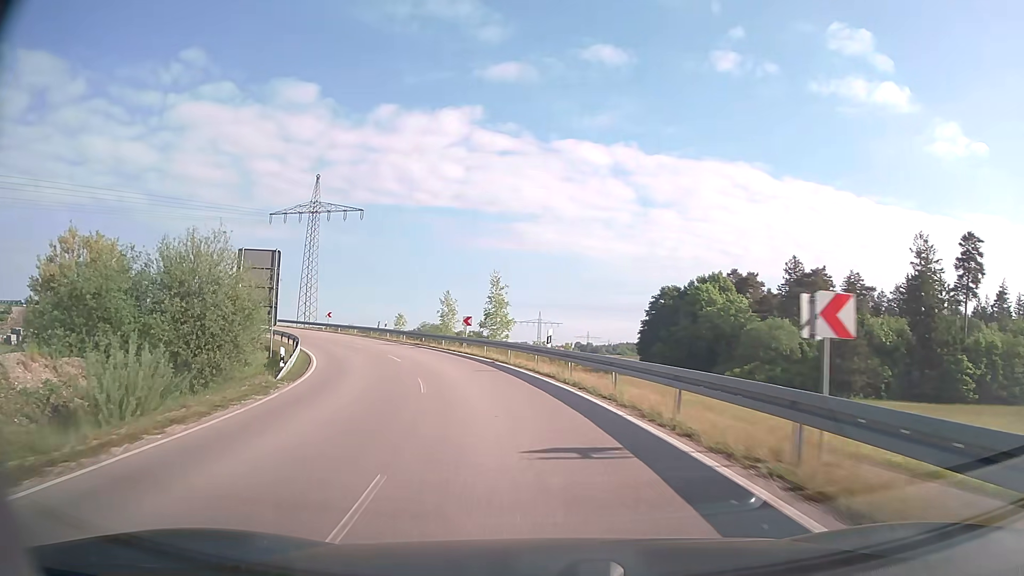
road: unclassified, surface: asphalt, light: Day
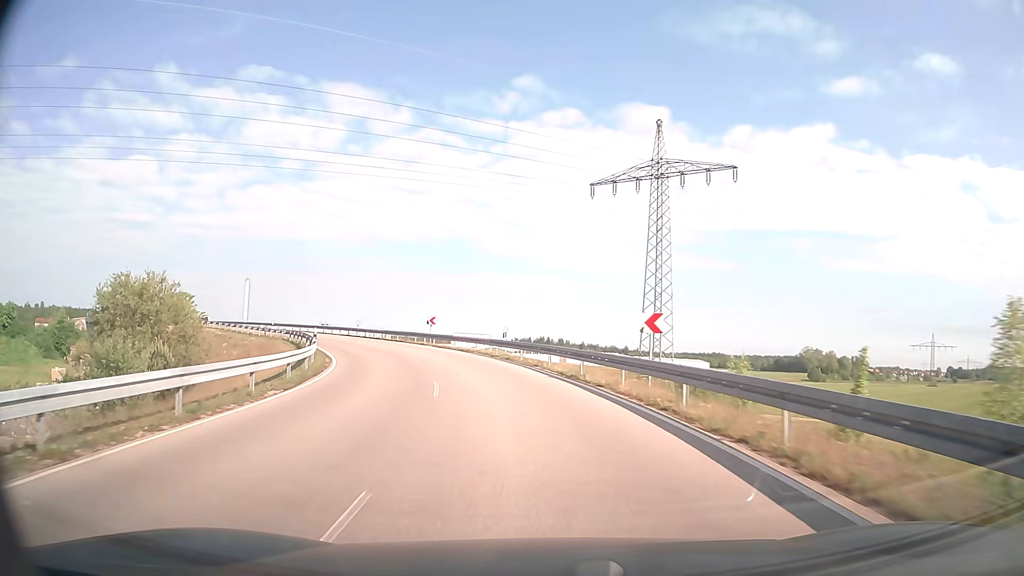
(-13.6, +47.0) m; -32°
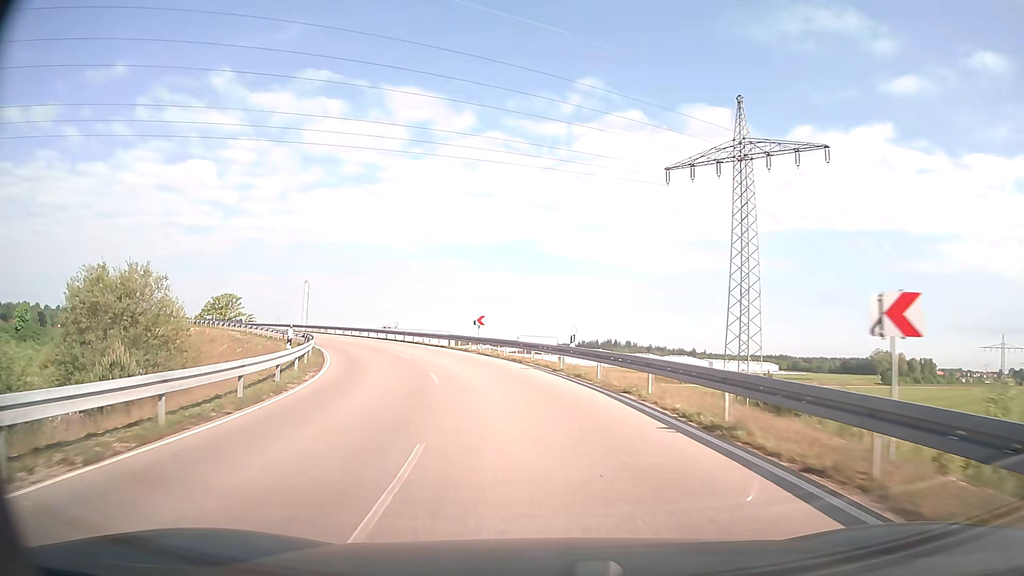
(-0.5, +9.7) m; -5°
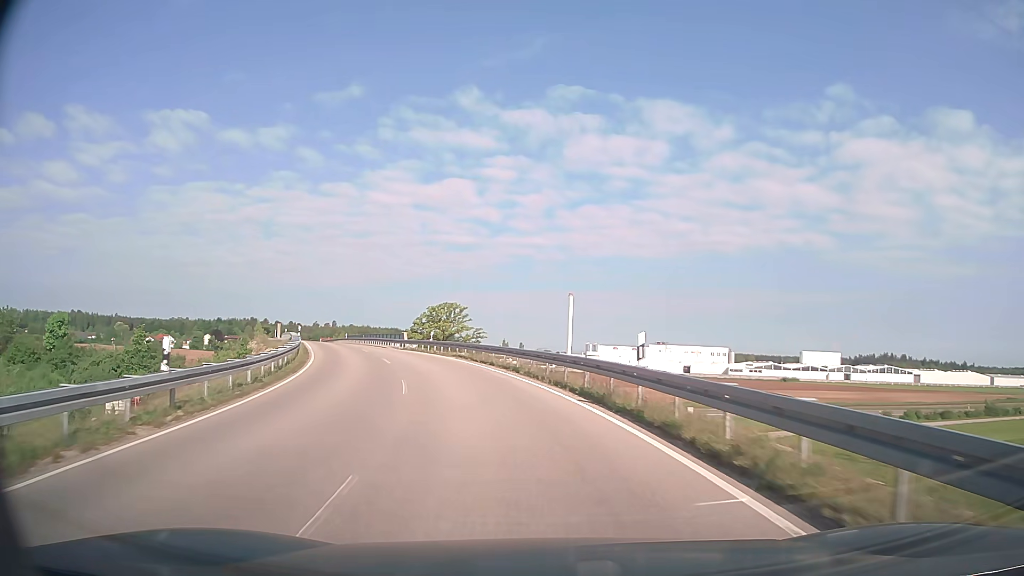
(-7.3, +37.3) m; -23°
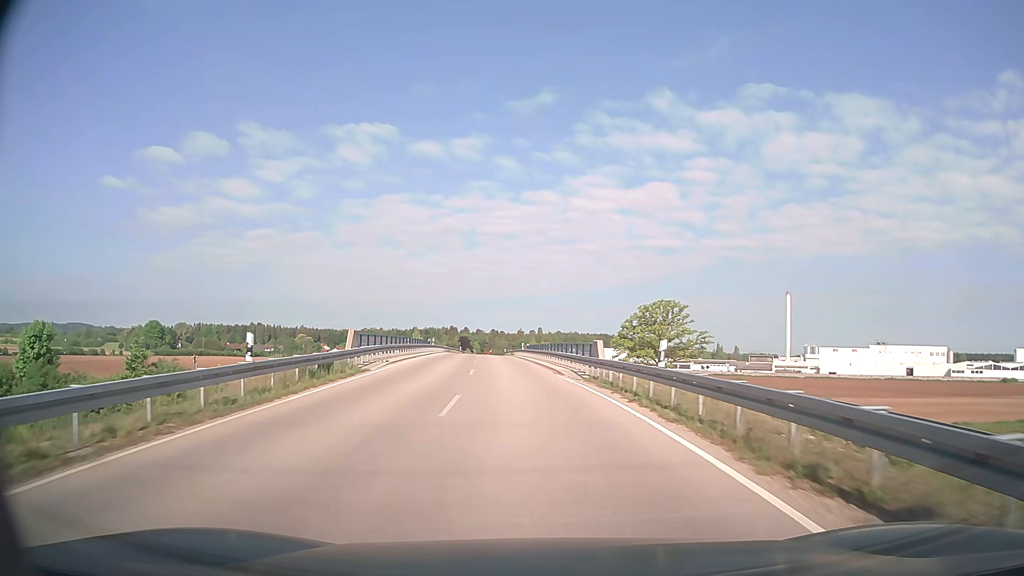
(-4.7, +27.5) m; -18°
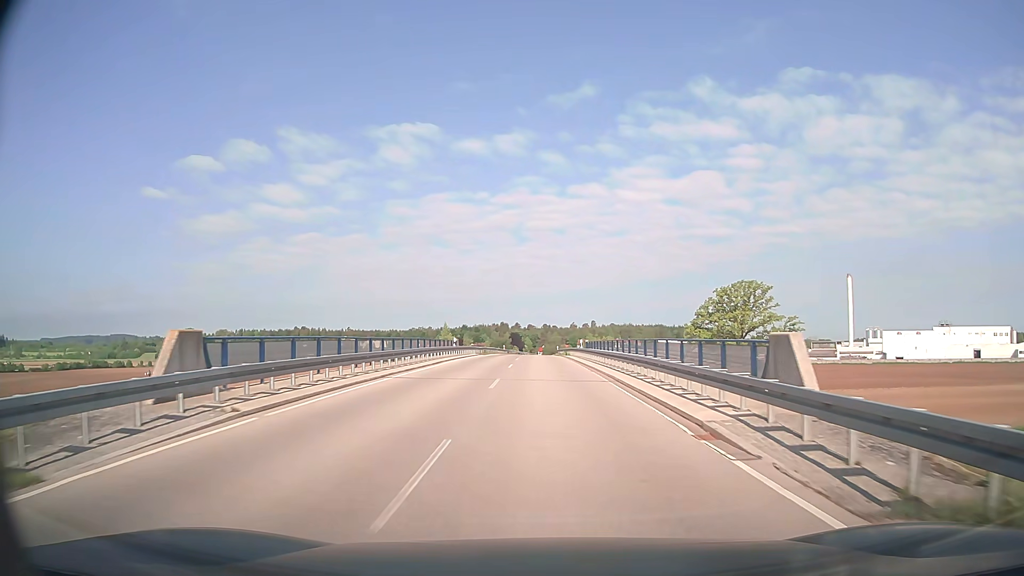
(-0.9, +18.5) m; -5°
(0, +10) (0, +20) (0, +30) (-1, +40) (-1, +50) (-1, +60) (-1, +70) (-1, +80) (-1, +90) (-1, +100) m
